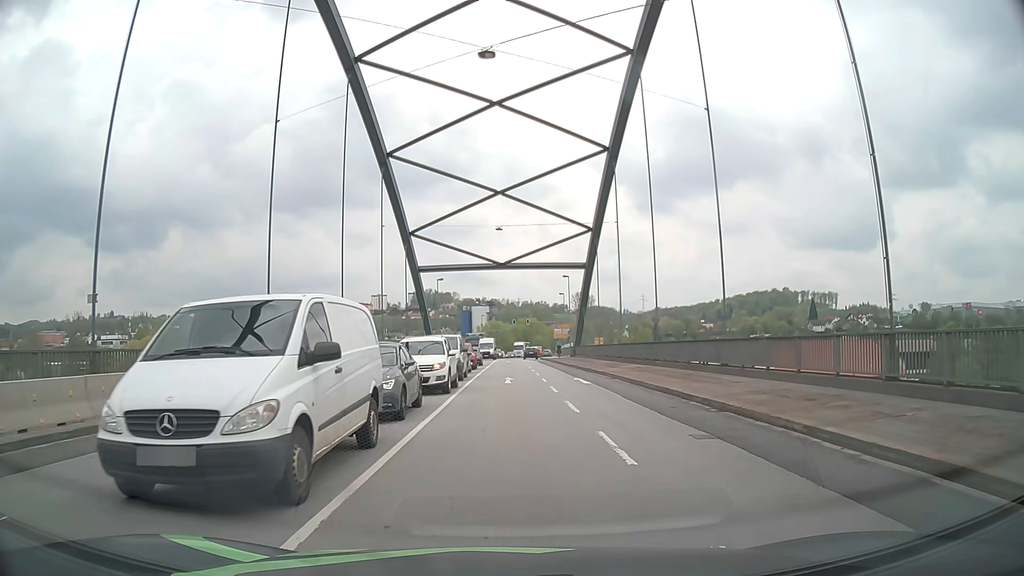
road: primary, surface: asphalt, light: Day
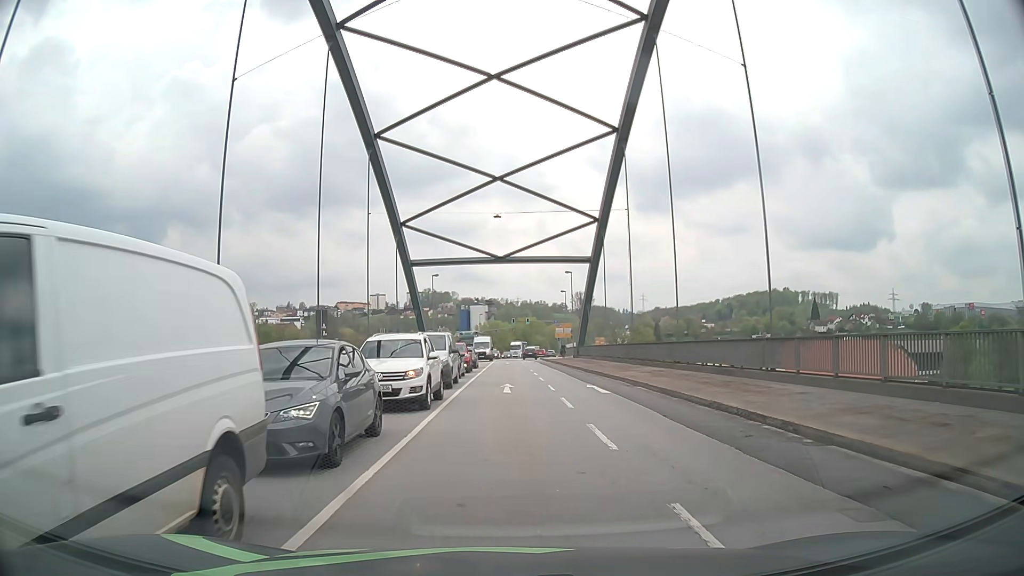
(0.0, +4.8) m; 0°
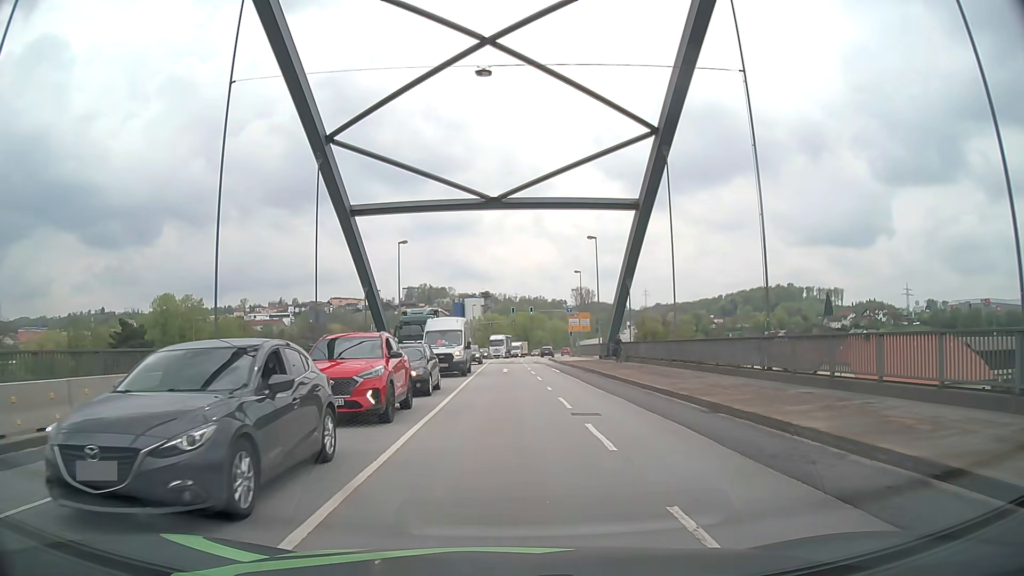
(+0.1, +24.1) m; 0°
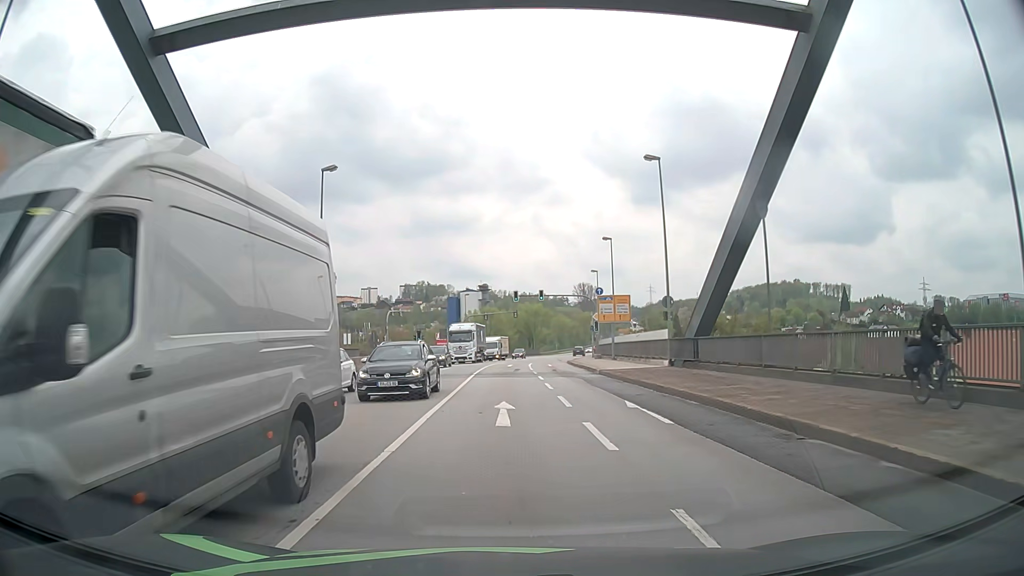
(-0.1, +24.3) m; -1°
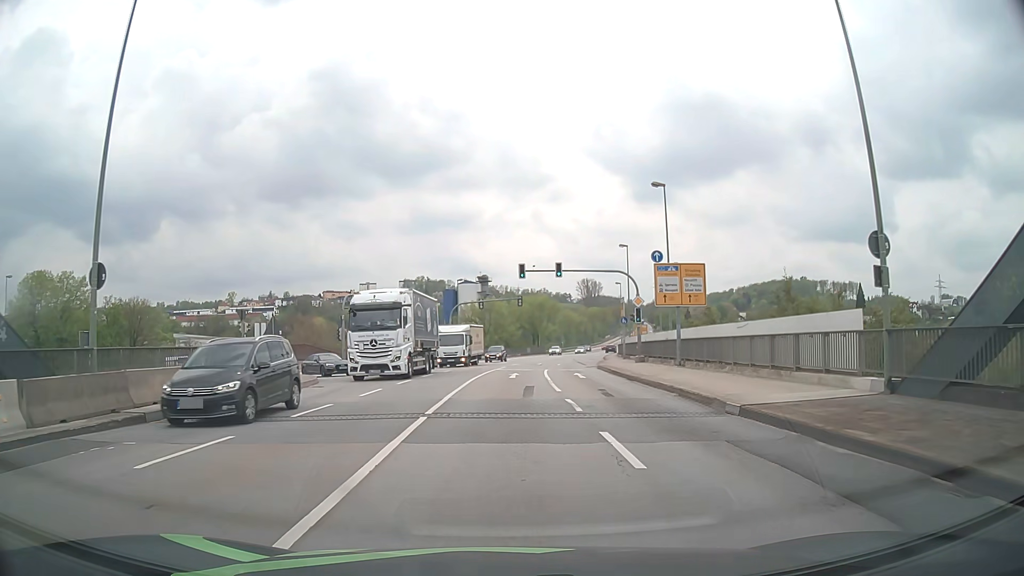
(+0.2, +19.3) m; +1°
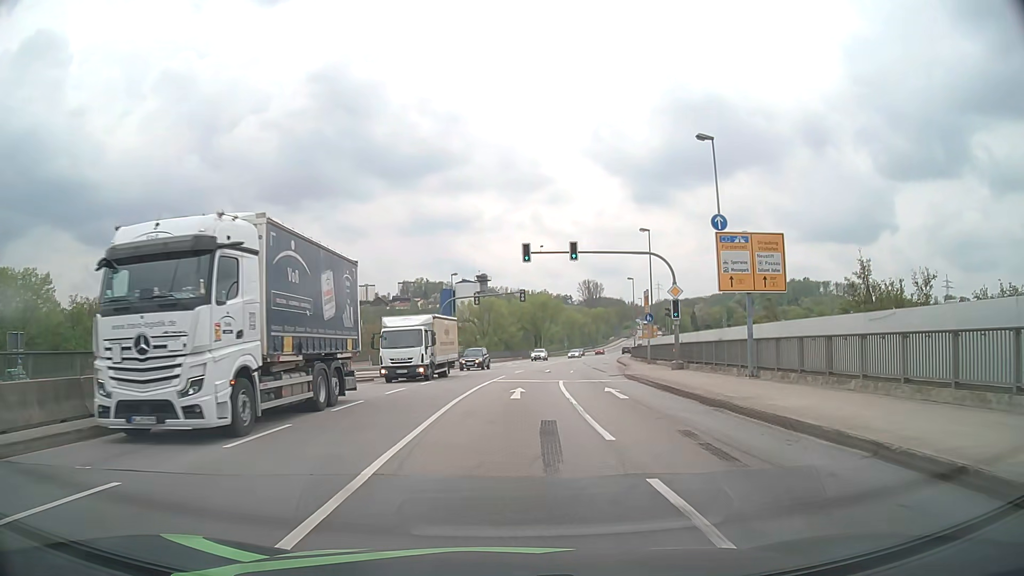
(0.0, +9.7) m; 0°
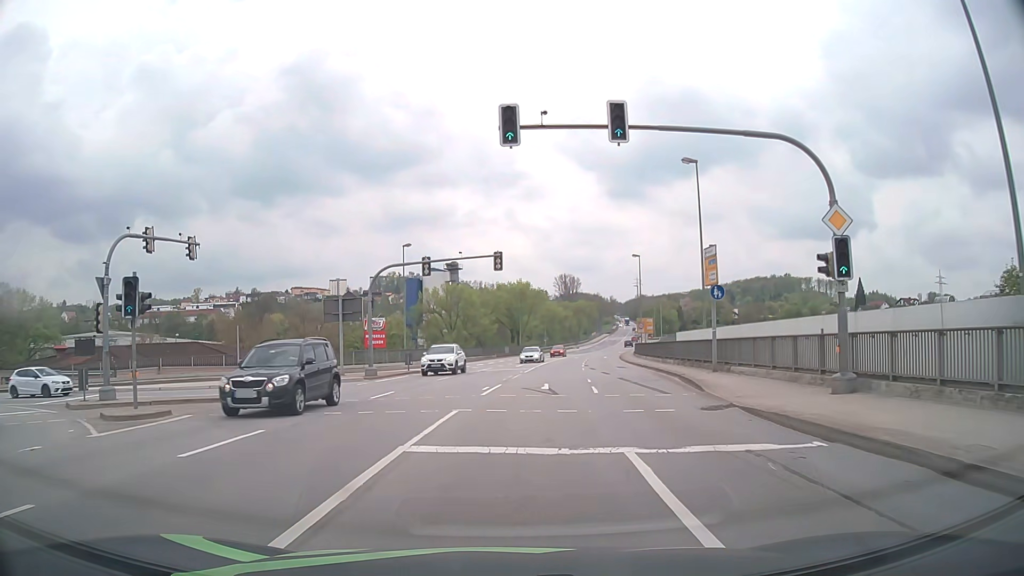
(+0.4, +19.5) m; +2°
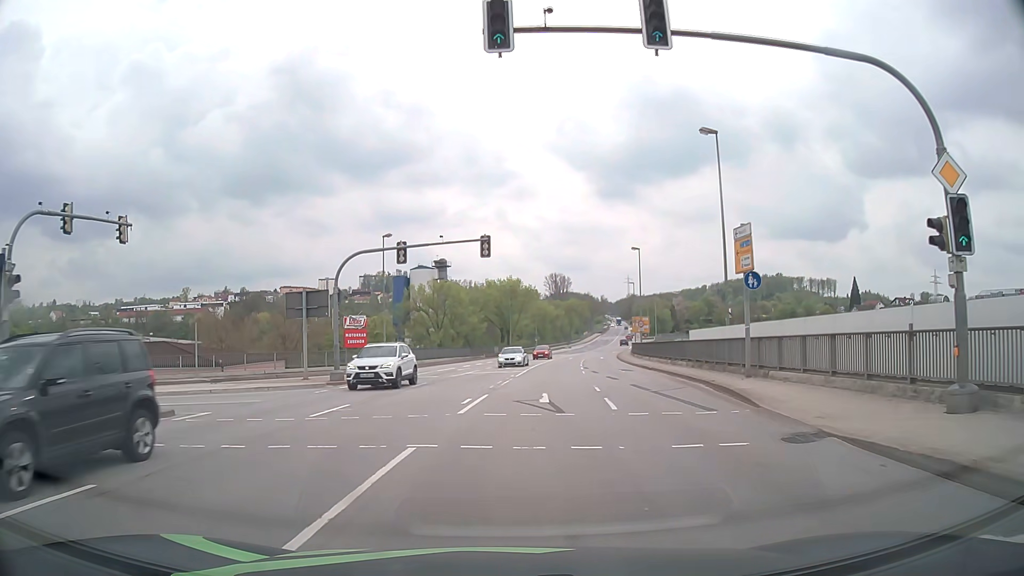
(+0.1, +5.0) m; +1°
(0, +10) (+1, +20) (+1, +30) (+2, +40) (+3, +50) (+5, +60) (+6, +70) (+8, +80) (+9, +89) (+11, +99) m
